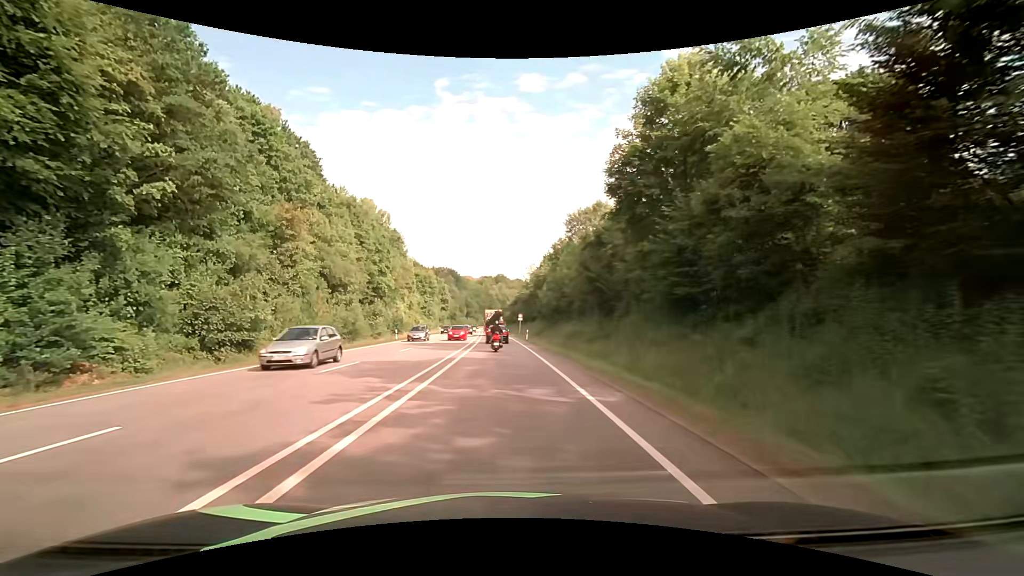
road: primary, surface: asphalt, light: Day
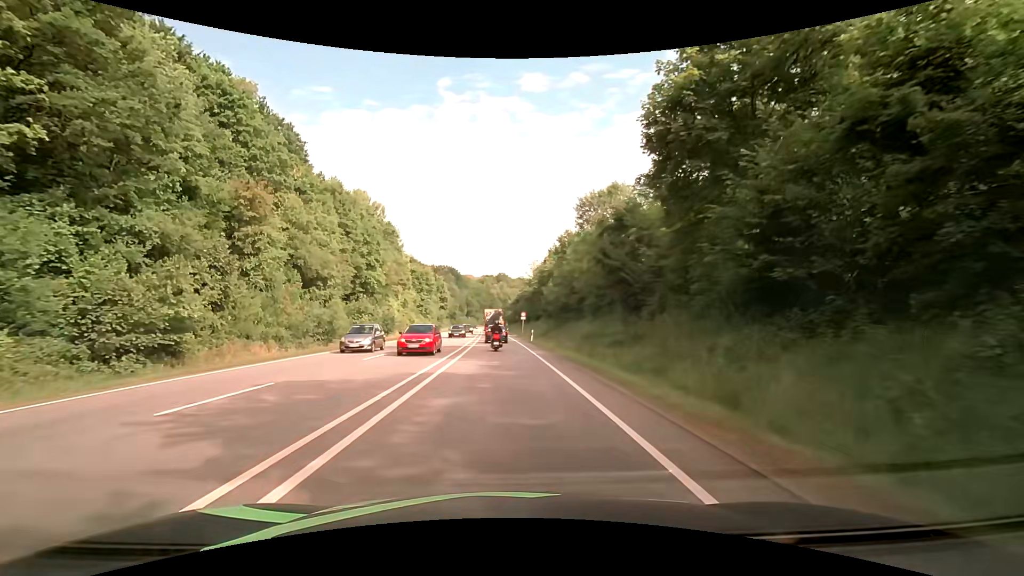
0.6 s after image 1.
(0.0, +7.2) m; 0°
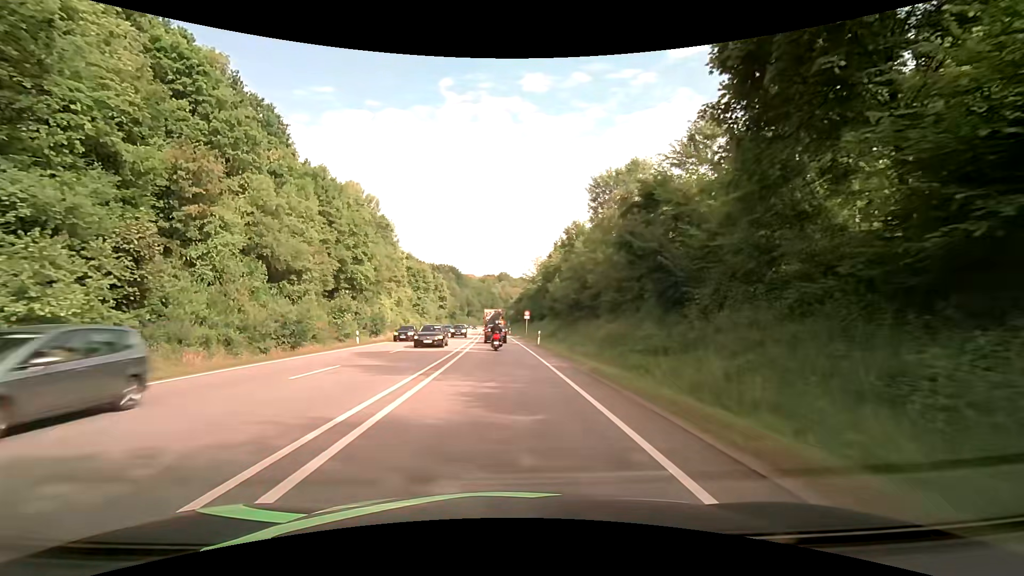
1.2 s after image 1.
(0.0, +6.9) m; 0°
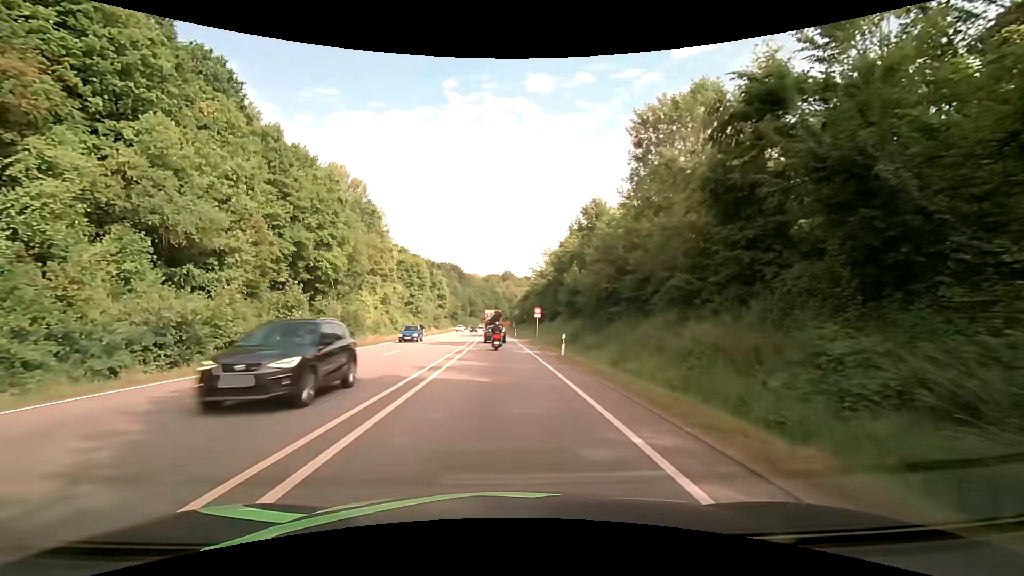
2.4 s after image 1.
(-0.1, +13.3) m; -1°
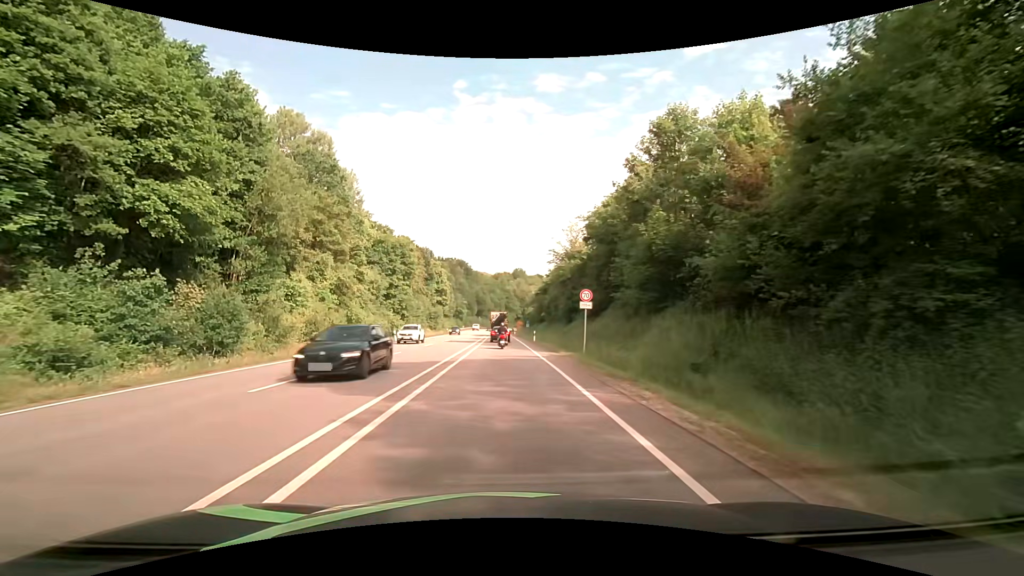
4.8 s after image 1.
(0.0, +25.4) m; 0°
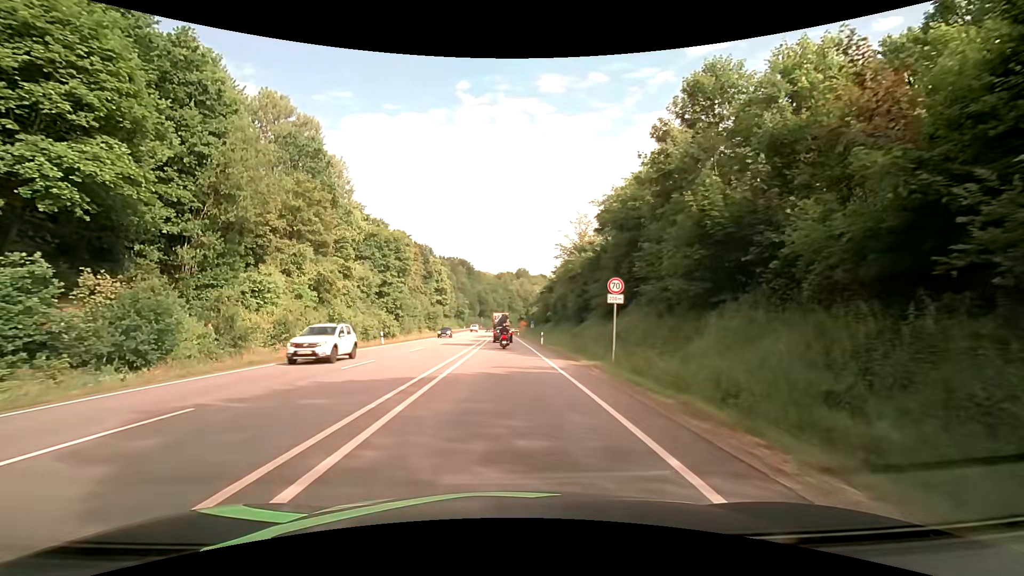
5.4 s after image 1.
(0.0, +6.2) m; 0°
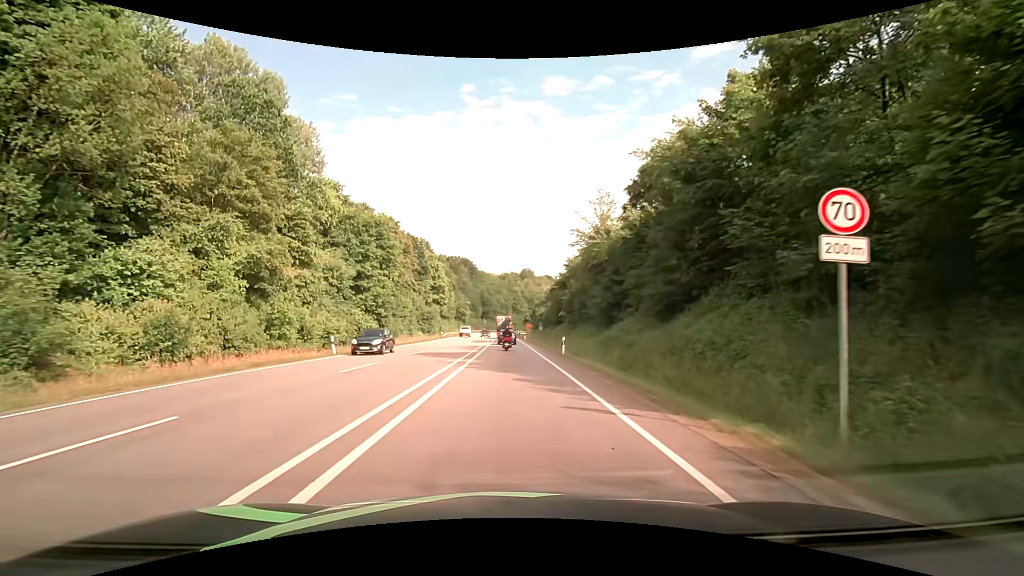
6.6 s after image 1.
(-0.1, +13.0) m; -1°
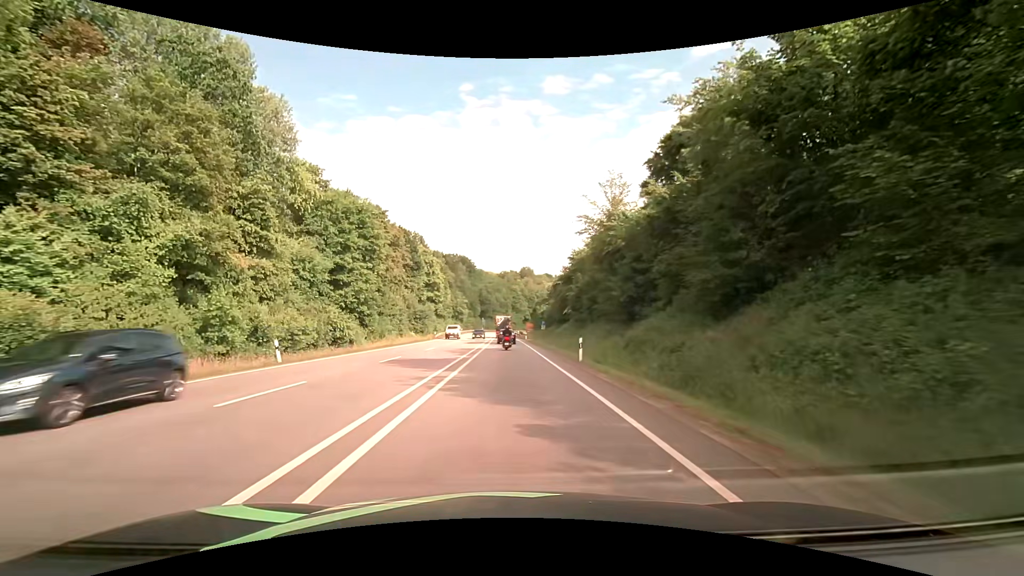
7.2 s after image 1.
(0.0, +7.1) m; 0°
(0, +10) (0, +20) (0, +30) (0, +40) (0, +50) (0, +60) (0, +70) (0, +80) (0, +90) (0, +100) m
